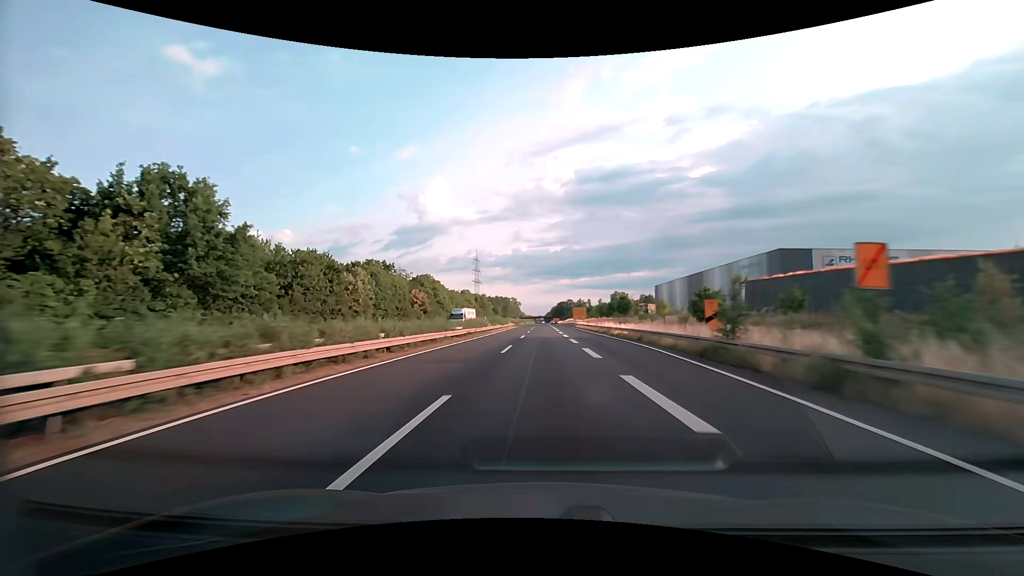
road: trunk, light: Day
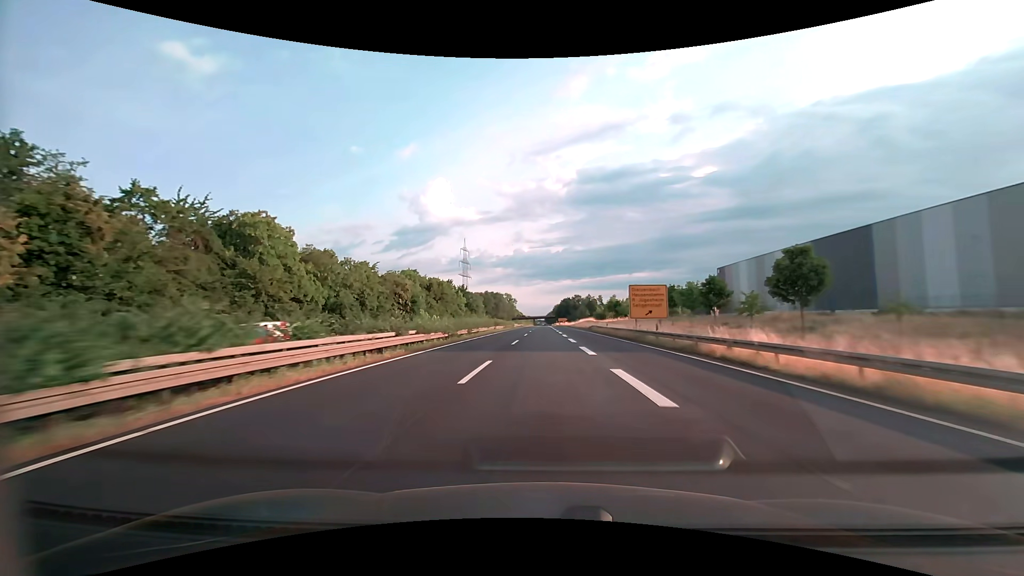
(0.0, +82.2) m; 0°
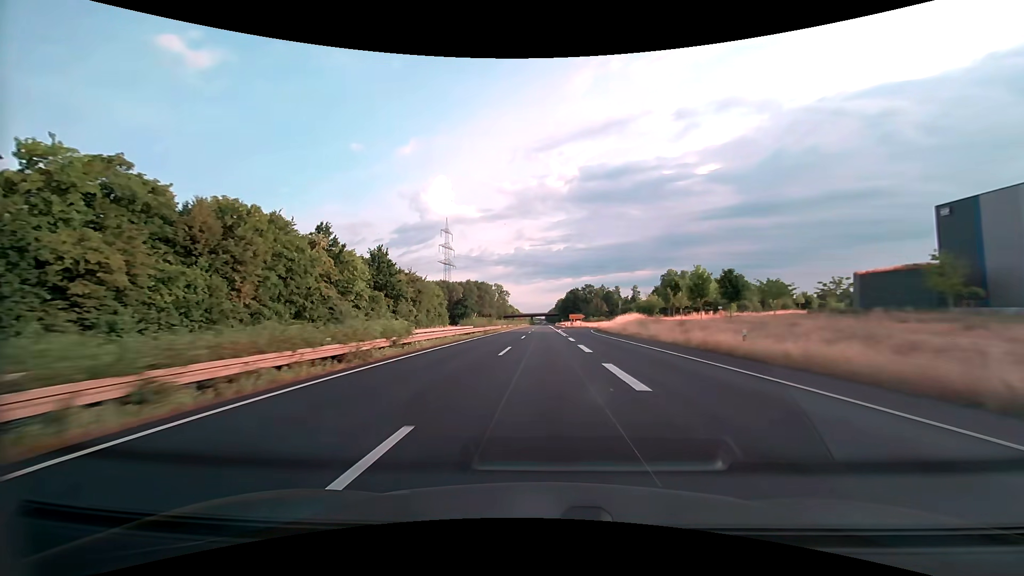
(0.0, +82.1) m; 0°
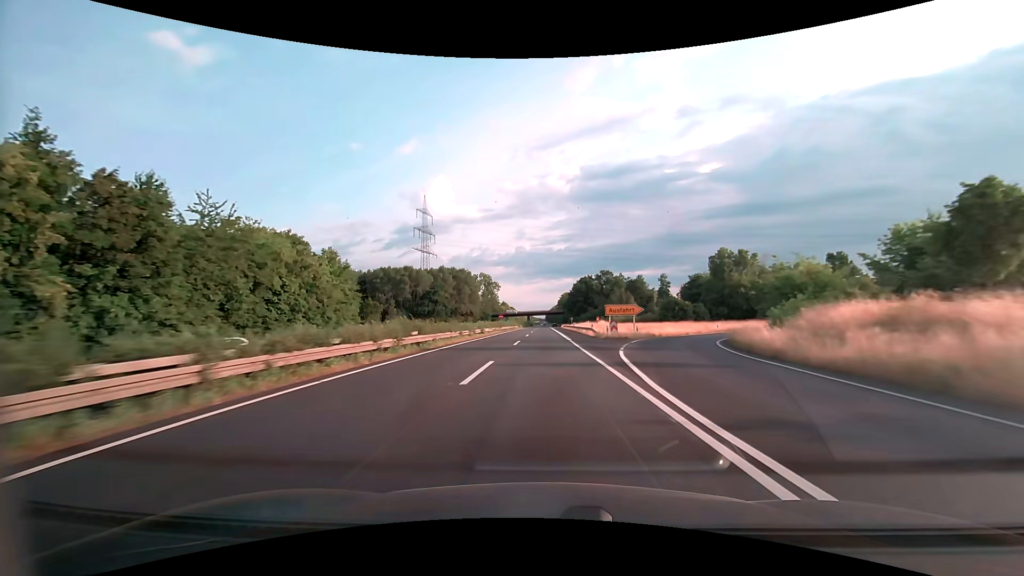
(+0.1, +65.8) m; 0°
(0, +10) (0, +20) (0, +30) (0, +40) (0, +50) (0, +60) (0, +70) (0, +80) (0, +90) (0, +100) m
